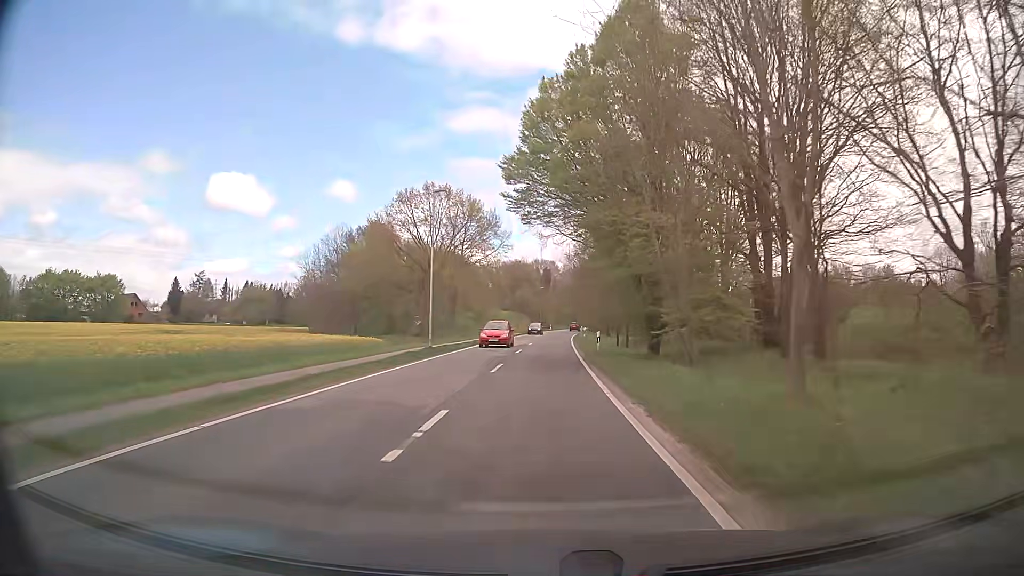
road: tertiary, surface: asphalt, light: Day
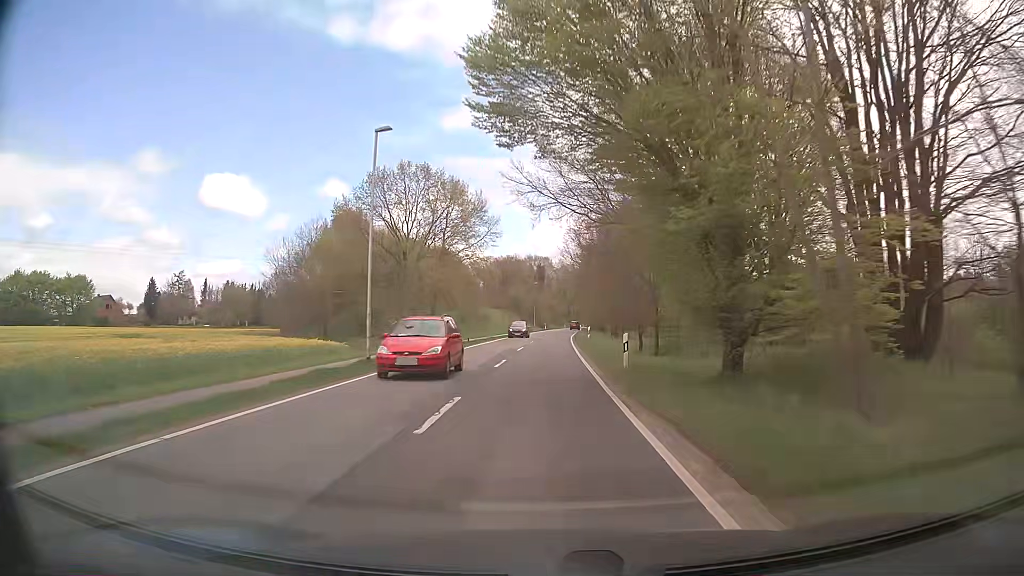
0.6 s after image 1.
(0.0, +10.7) m; 0°
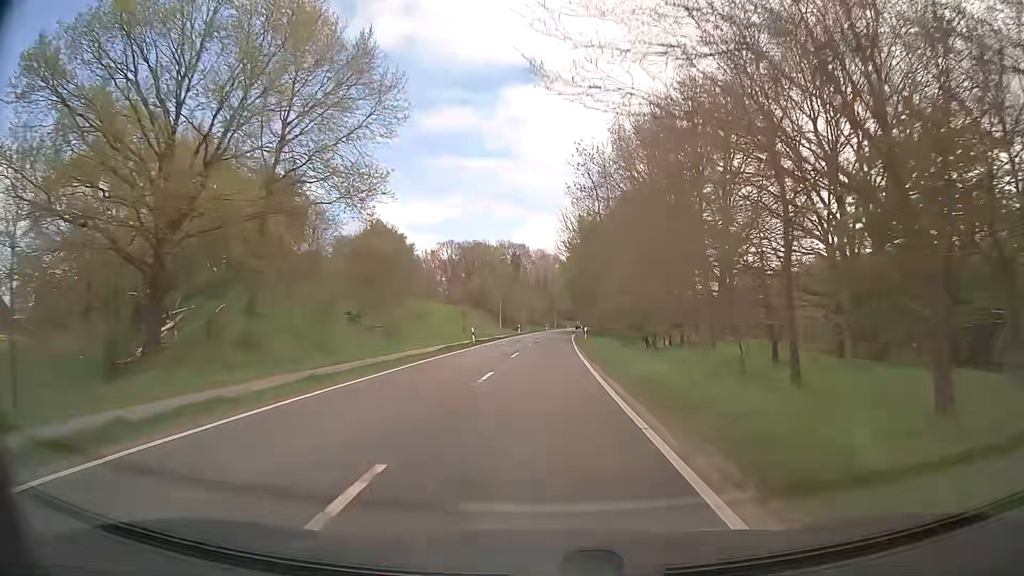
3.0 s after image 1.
(+0.4, +42.7) m; +2°
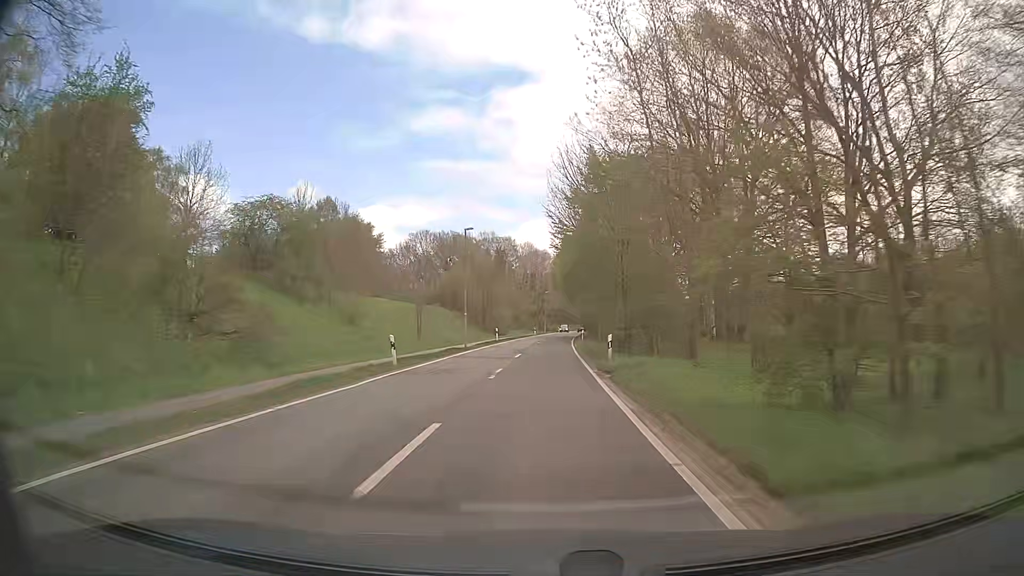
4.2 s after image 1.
(+0.1, +21.4) m; +1°
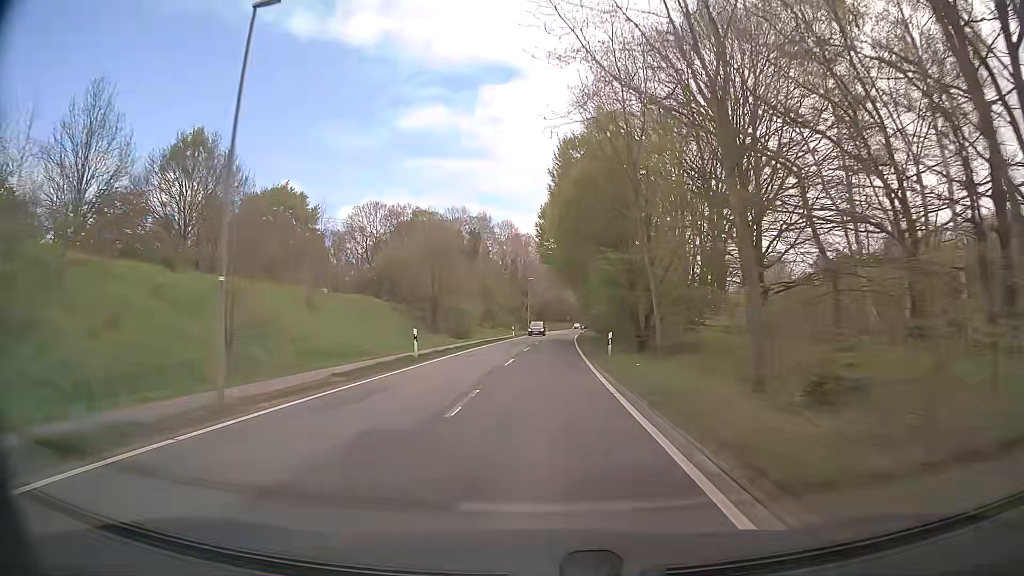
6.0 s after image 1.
(+0.4, +32.2) m; +2°
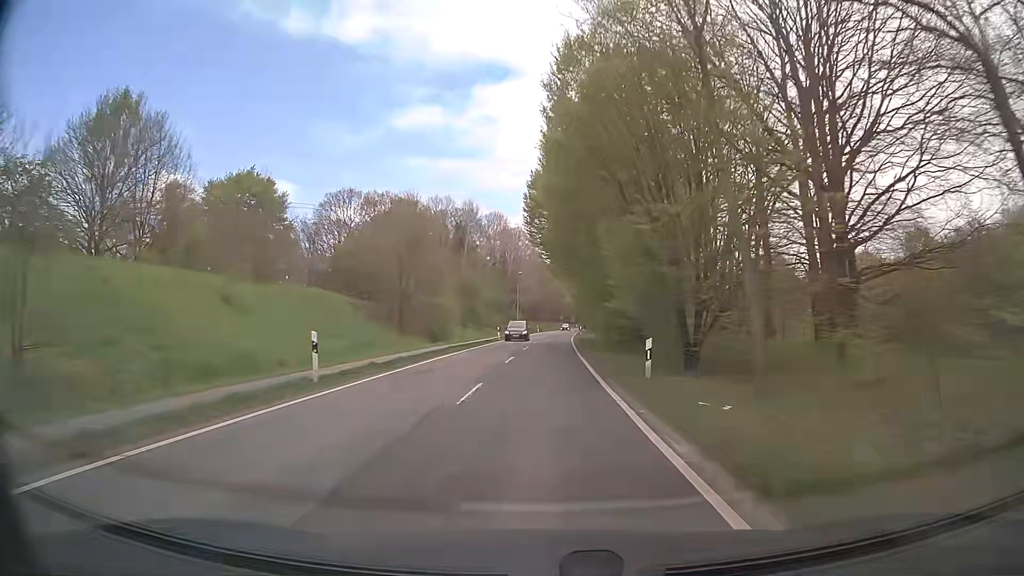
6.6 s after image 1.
(0.0, +10.7) m; +1°
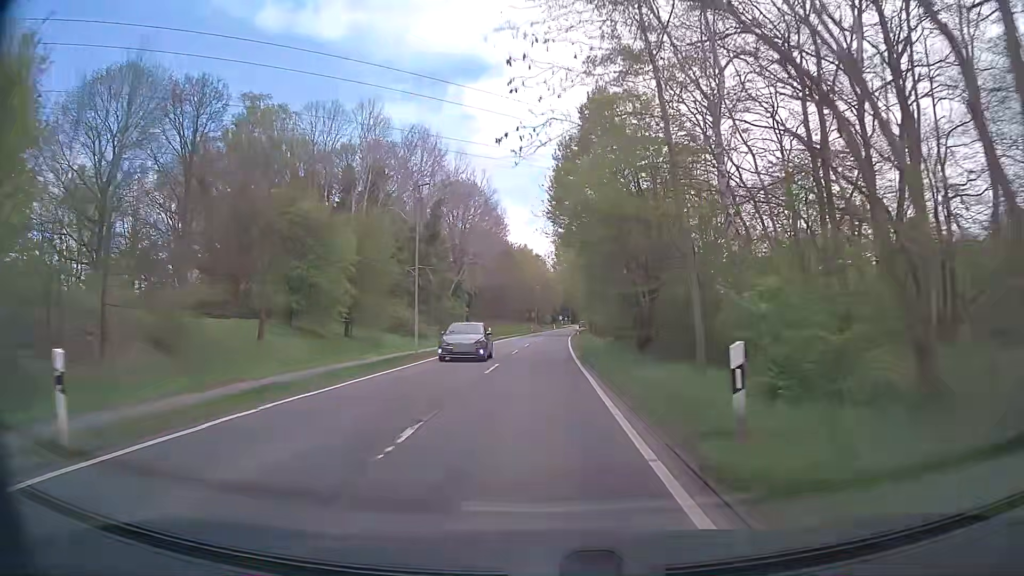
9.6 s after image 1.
(+1.1, +53.7) m; +2°
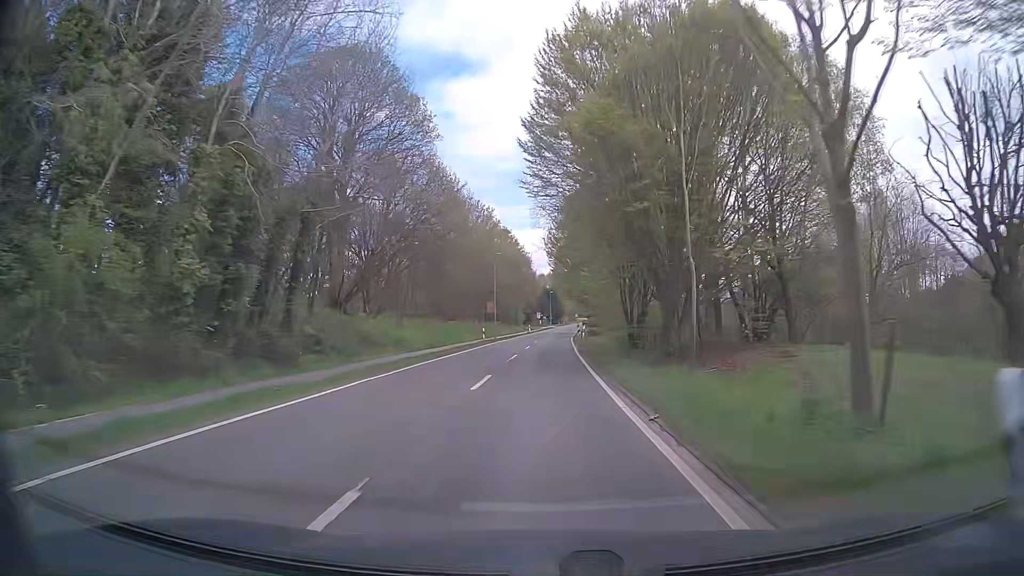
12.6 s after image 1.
(+1.0, +53.7) m; +2°
(0, +10) (0, +20) (0, +30) (+1, +40) (+1, +50) (+2, +60) (+2, +70) (+3, +80) (+3, +90) (+4, +100) m
